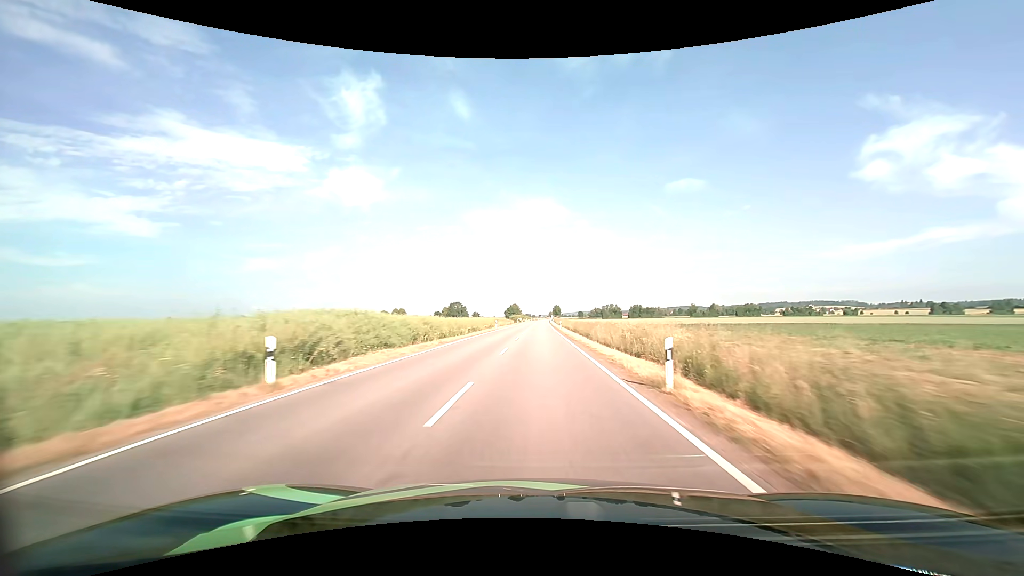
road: tertiary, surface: asphalt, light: Day
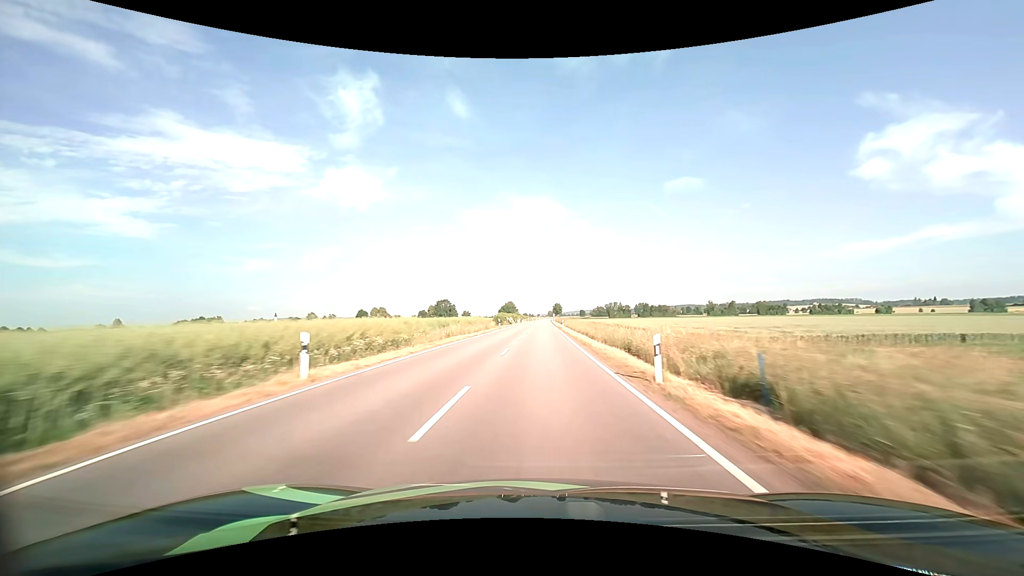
(0.0, +48.8) m; 0°
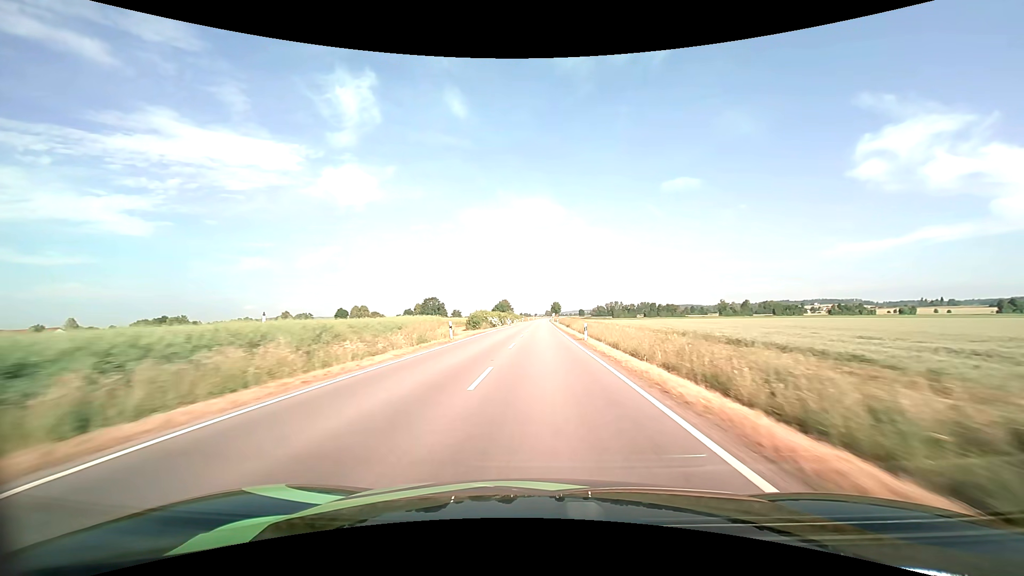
(+0.1, +32.4) m; 0°
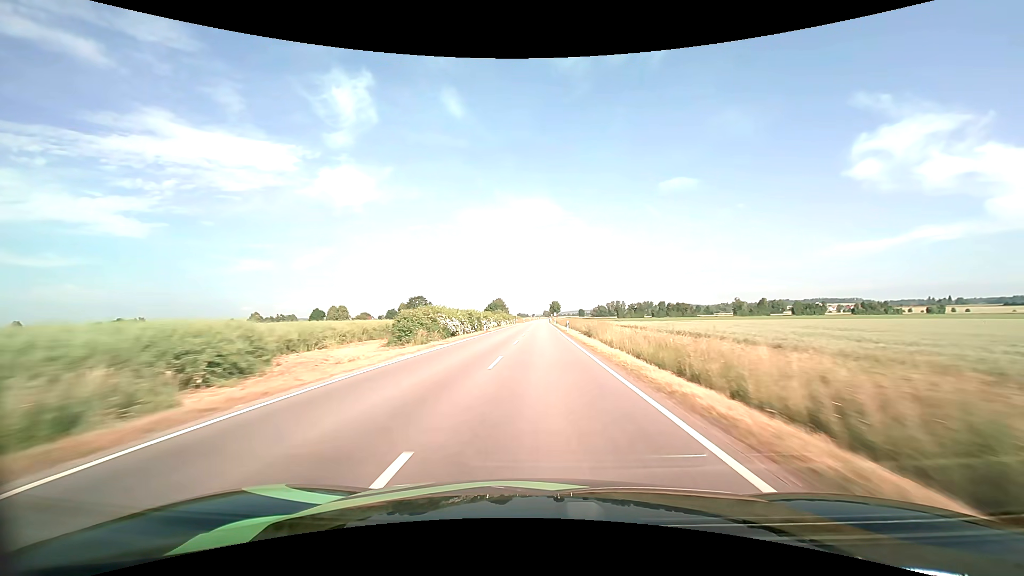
(+0.1, +32.2) m; 0°
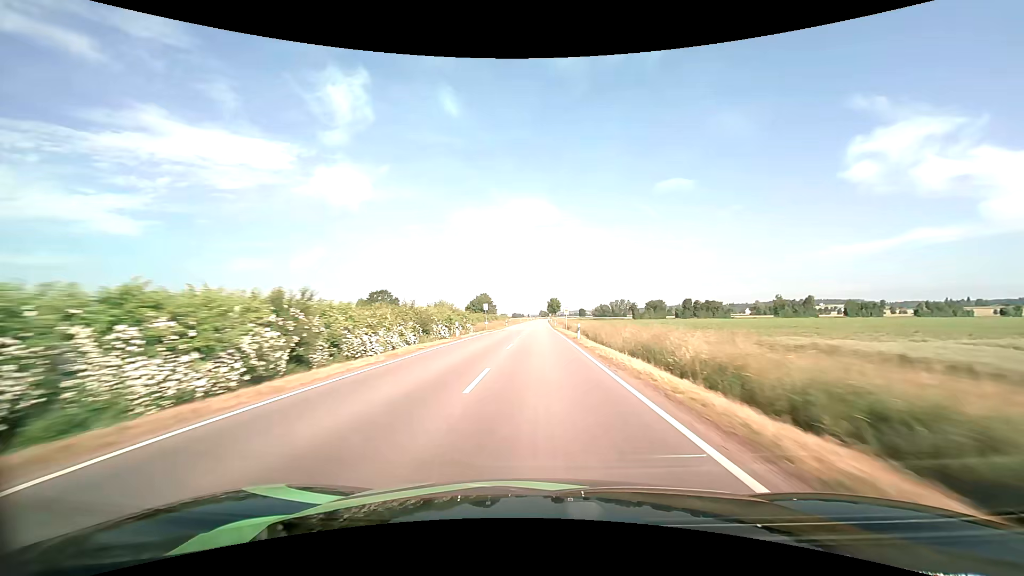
(+0.2, +64.2) m; 0°
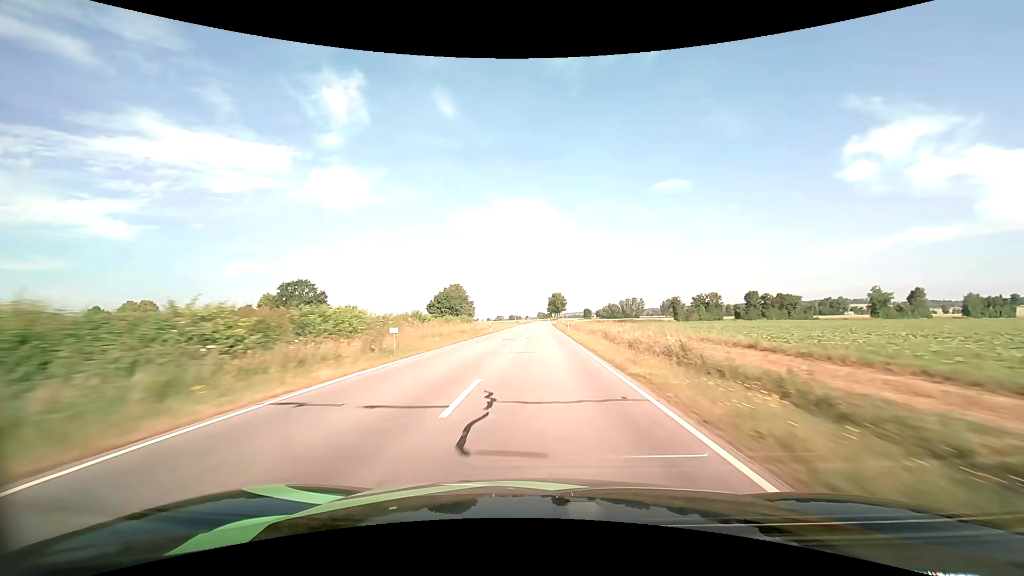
(0.0, +80.3) m; 0°
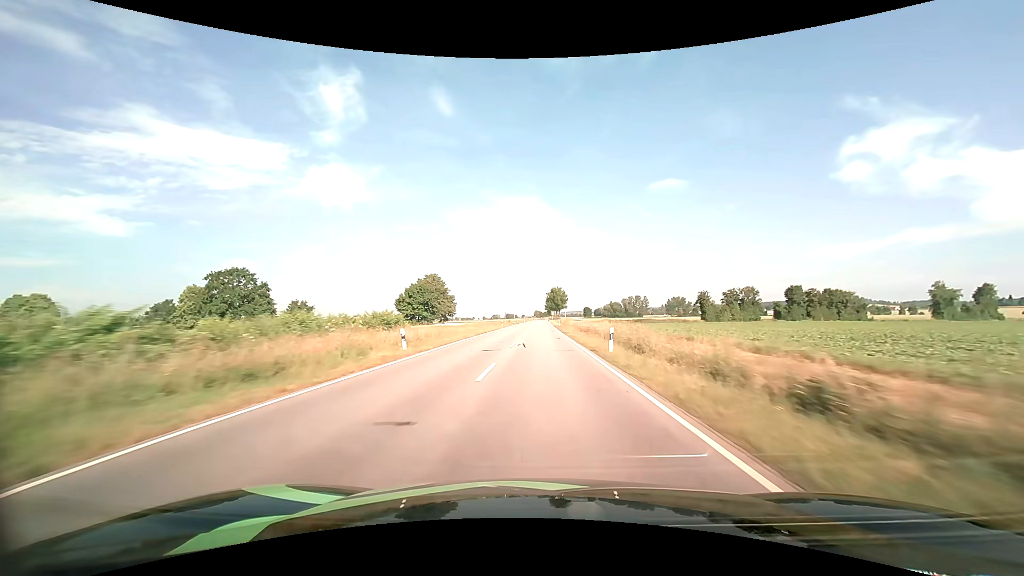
(+0.1, +32.2) m; 0°
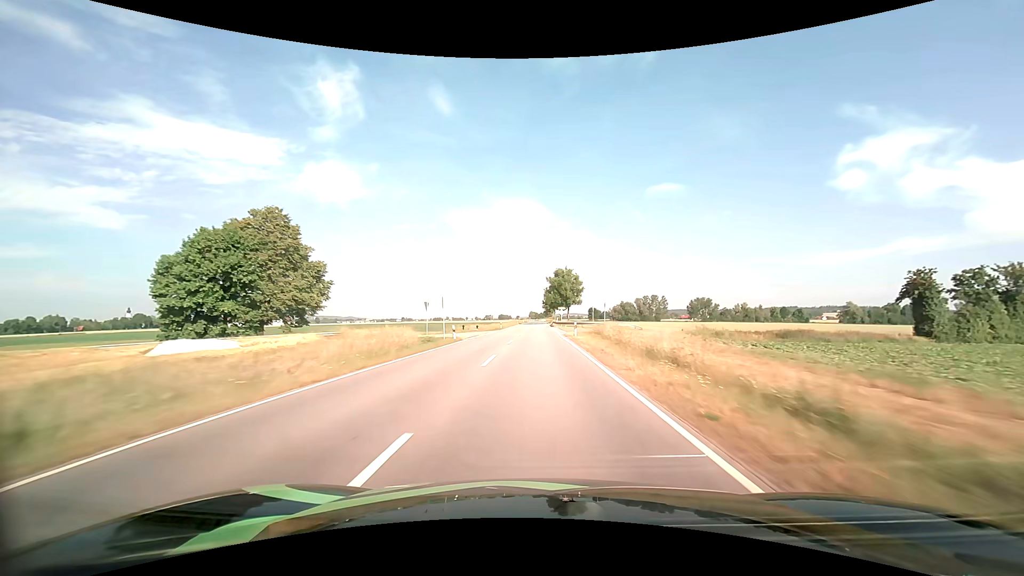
(+0.4, +80.8) m; 0°
(0, +10) (0, +20) (0, +30) (0, +40) (0, +50) (0, +60) (0, +70) (0, +80) (0, +90) (0, +100) m
